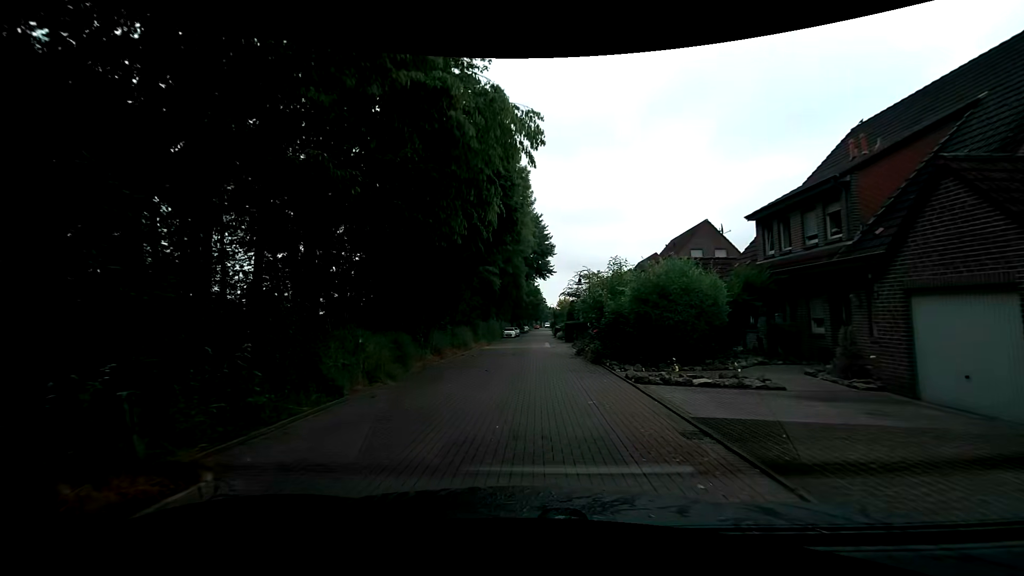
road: residential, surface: paving_stones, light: Day
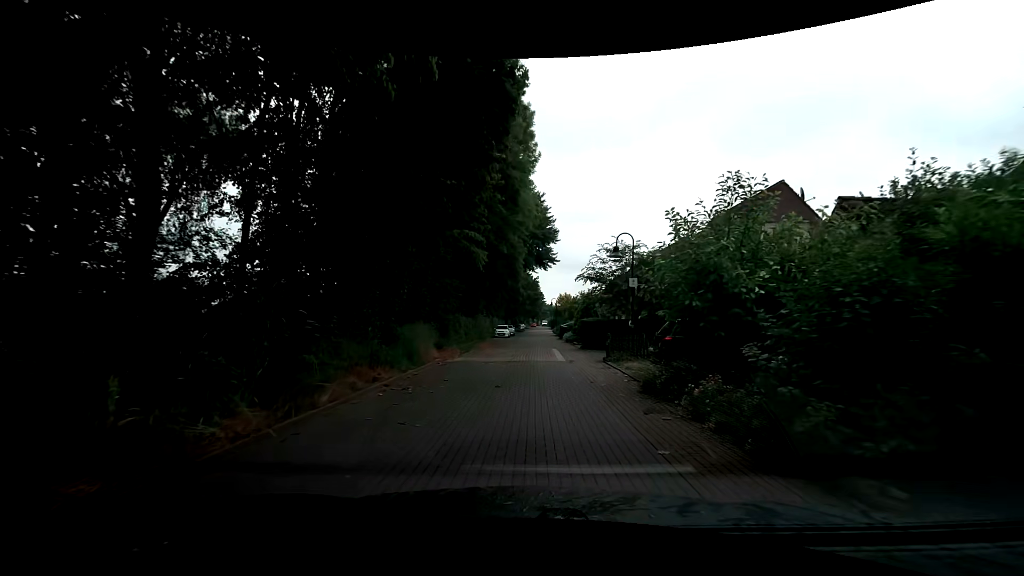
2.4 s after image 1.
(+0.2, +12.7) m; +1°
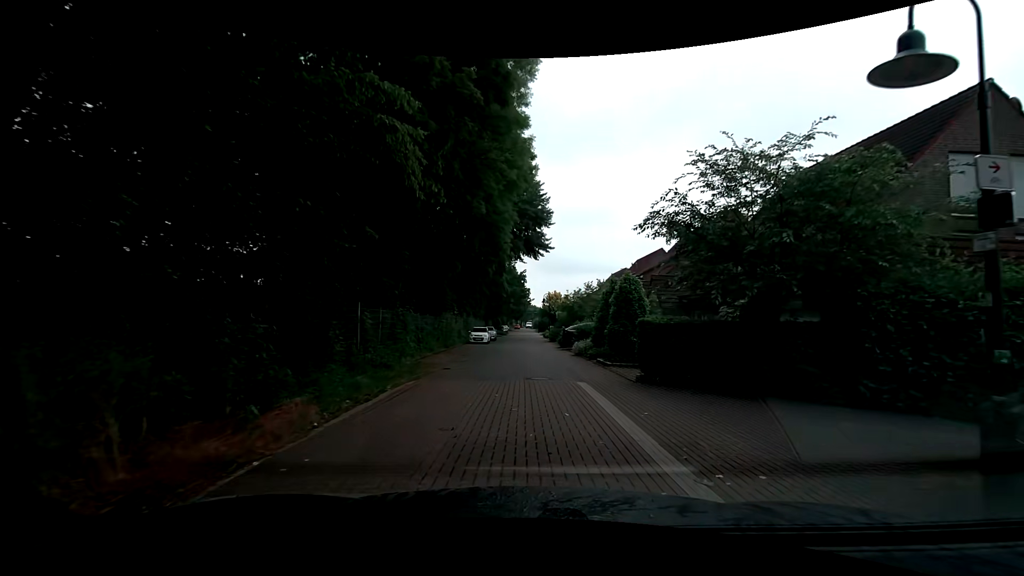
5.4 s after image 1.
(-0.2, +14.3) m; +3°
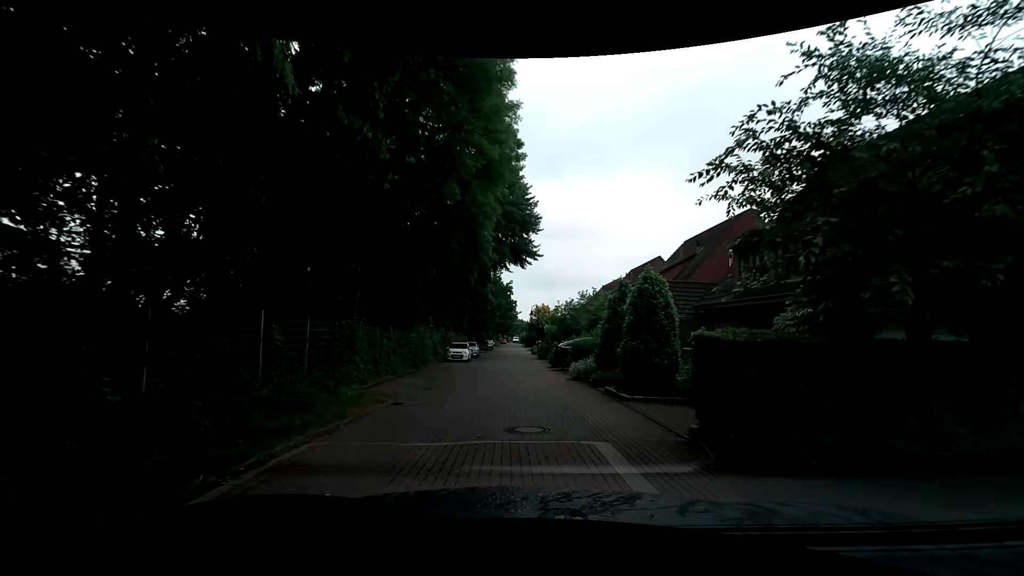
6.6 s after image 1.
(0.0, +4.9) m; 0°
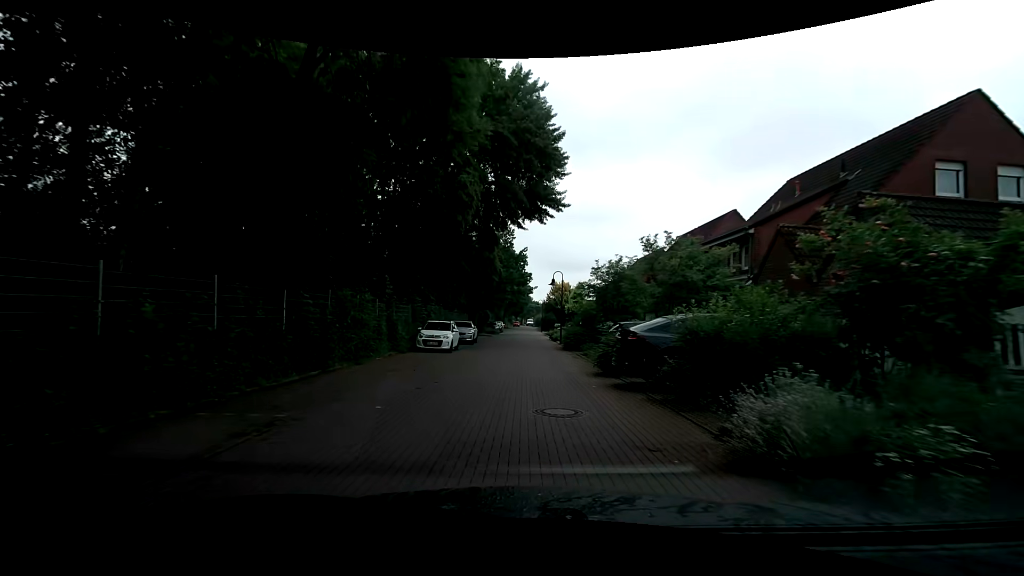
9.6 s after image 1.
(-0.1, +14.4) m; -1°
